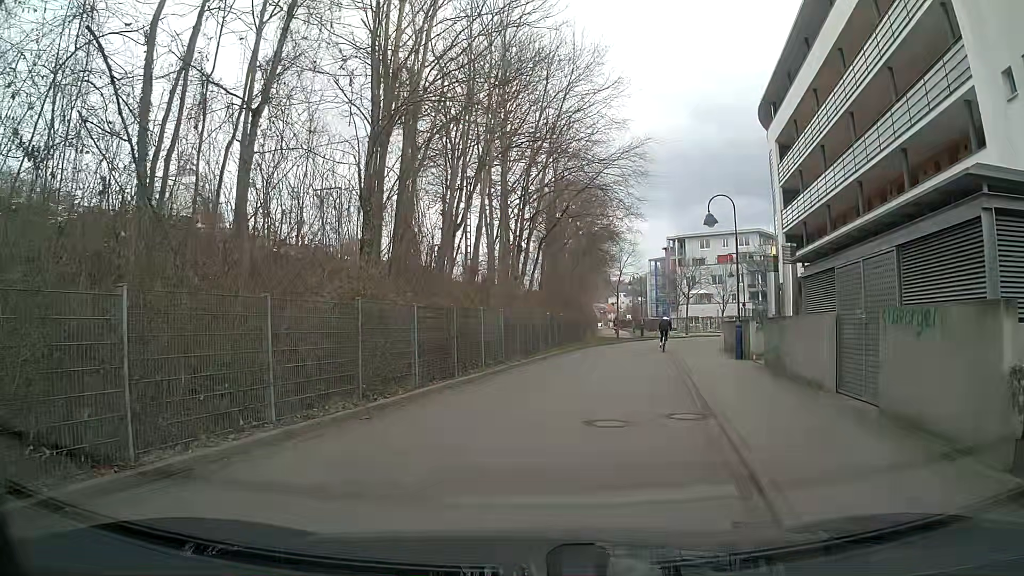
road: residential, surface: asphalt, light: Day
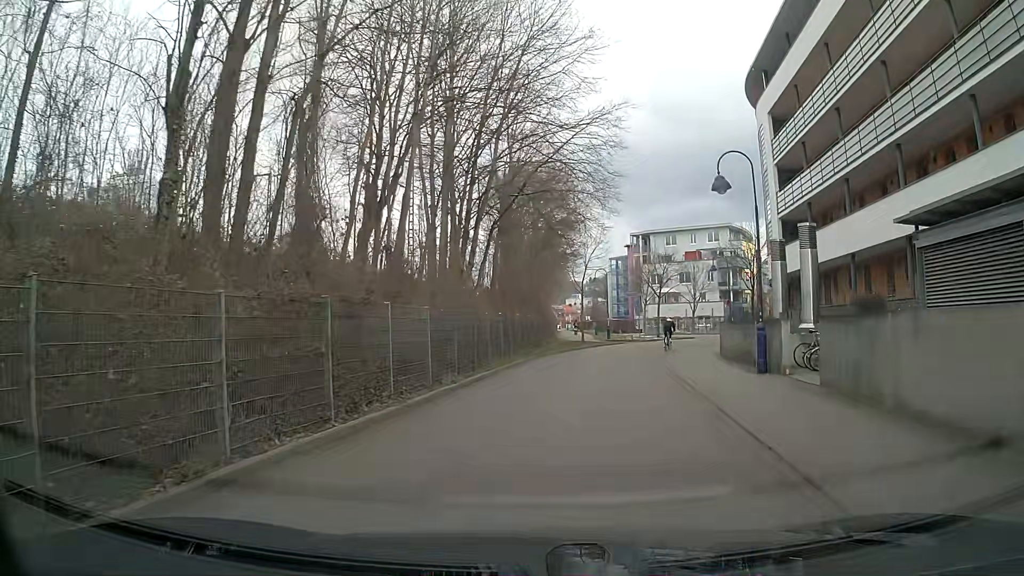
(+0.2, +6.7) m; +3°
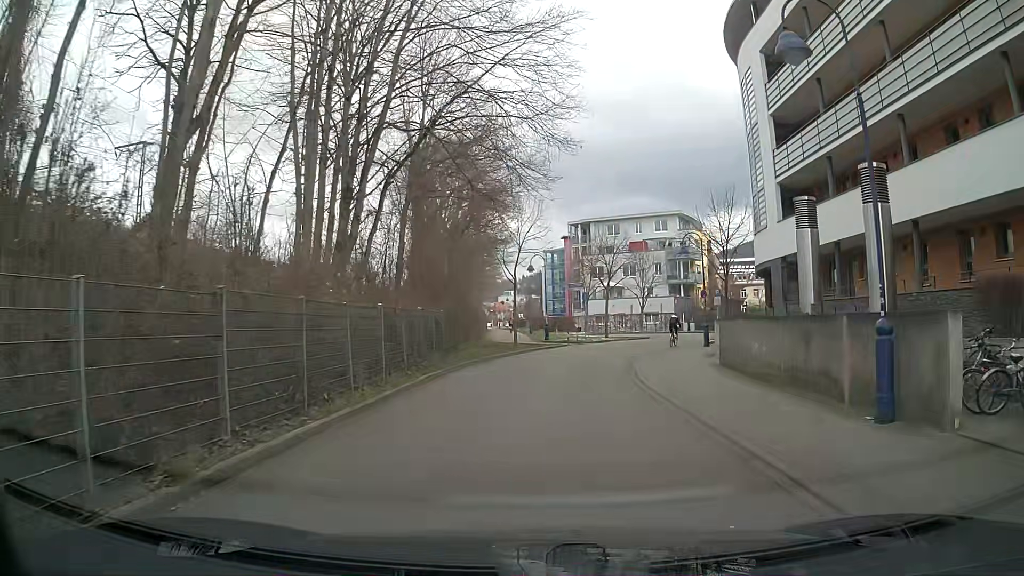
(+0.3, +9.3) m; +4°
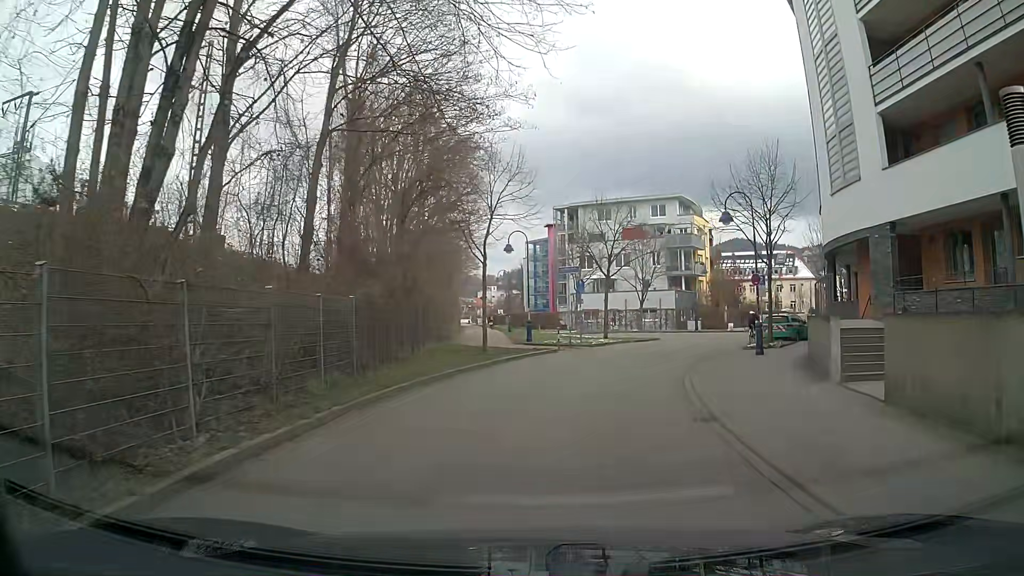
(0.0, +10.1) m; +1°
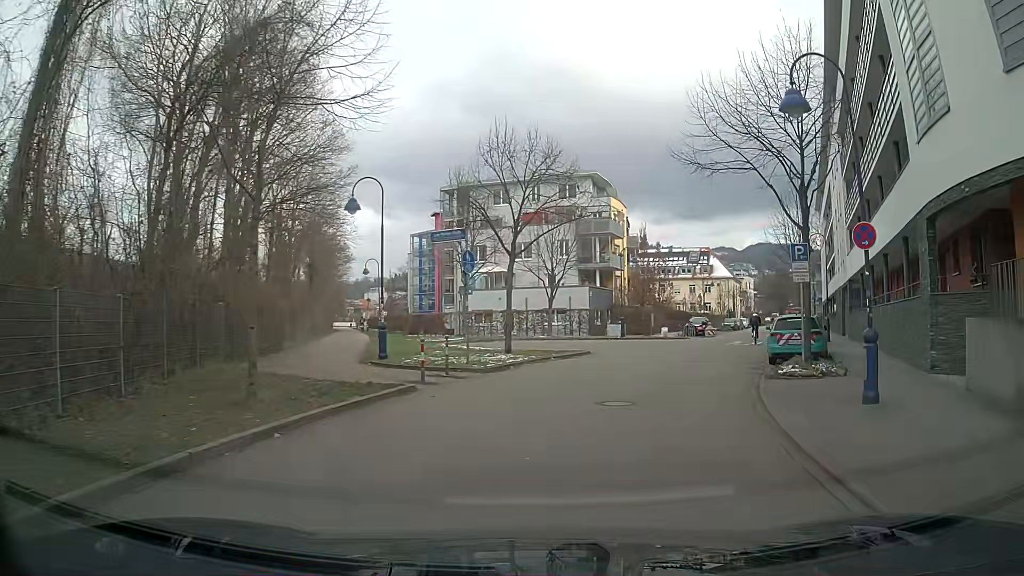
(+1.0, +13.2) m; +10°
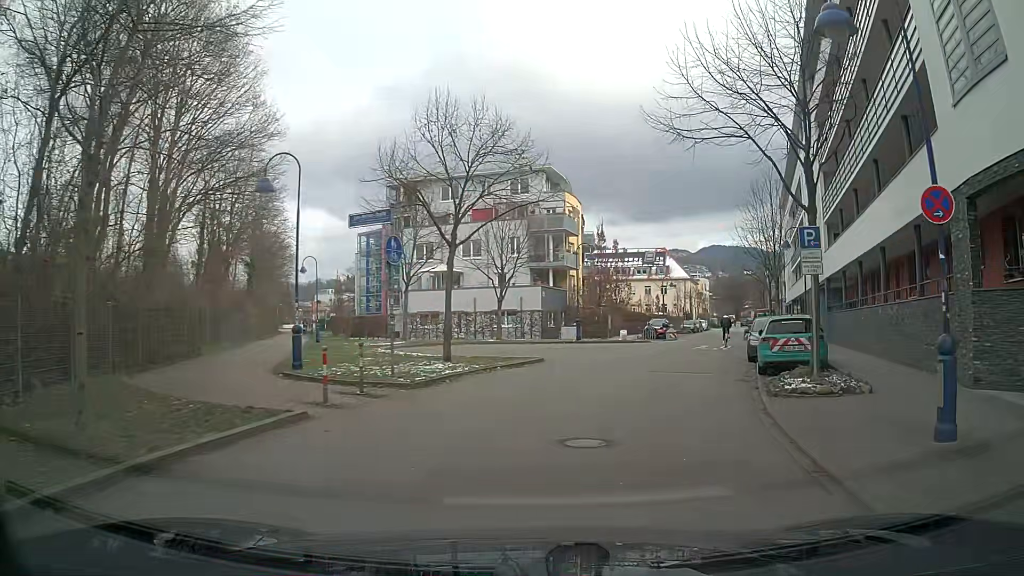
(+0.1, +3.4) m; +5°
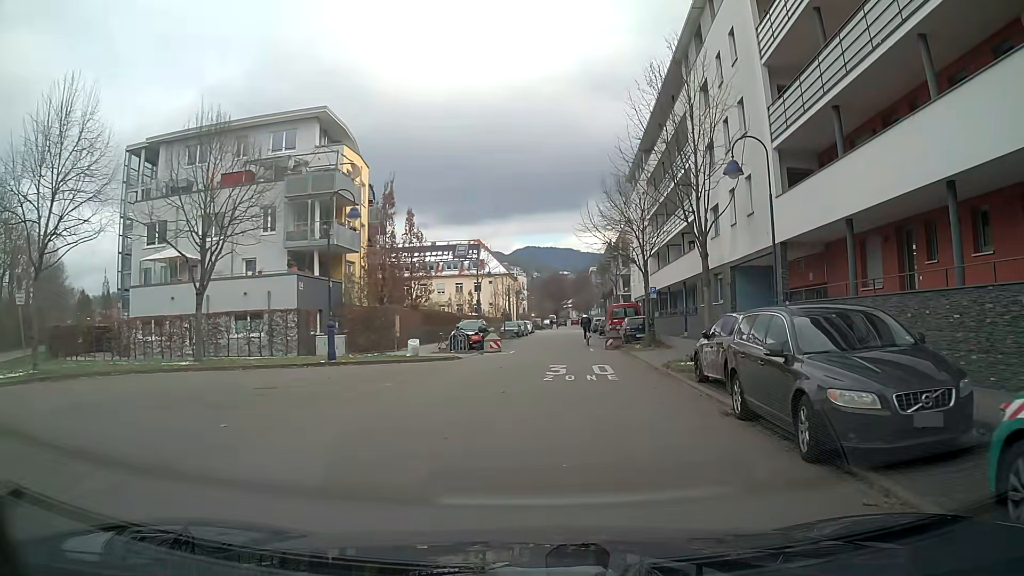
(+2.2, +16.9) m; +14°
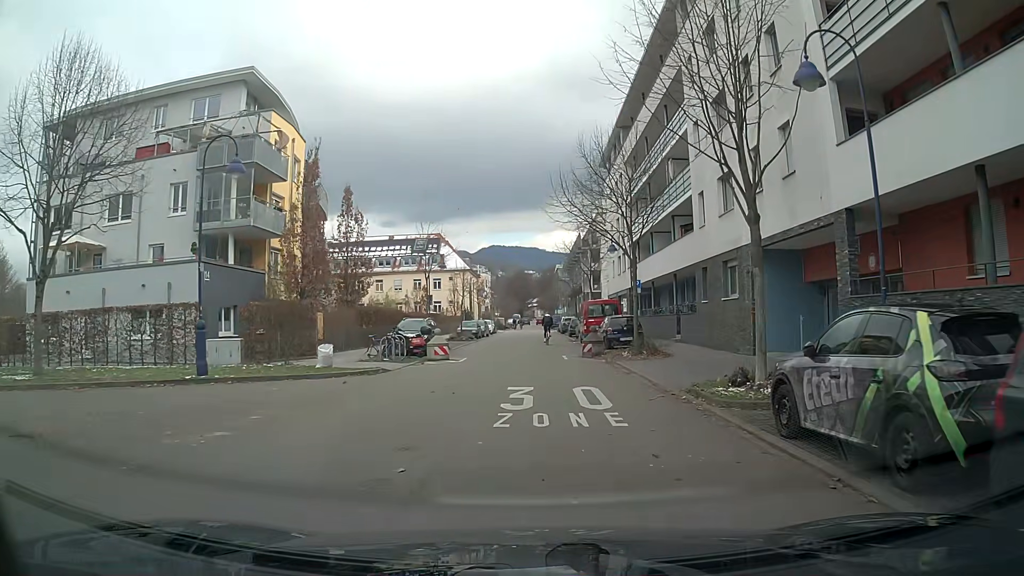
(+0.4, +6.9) m; +5°
